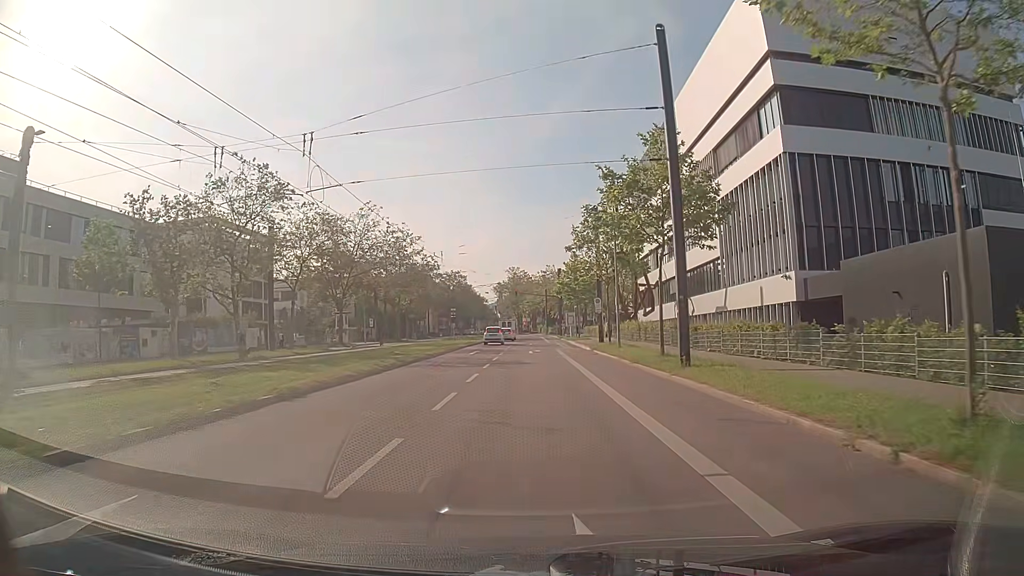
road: secondary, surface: asphalt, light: Day
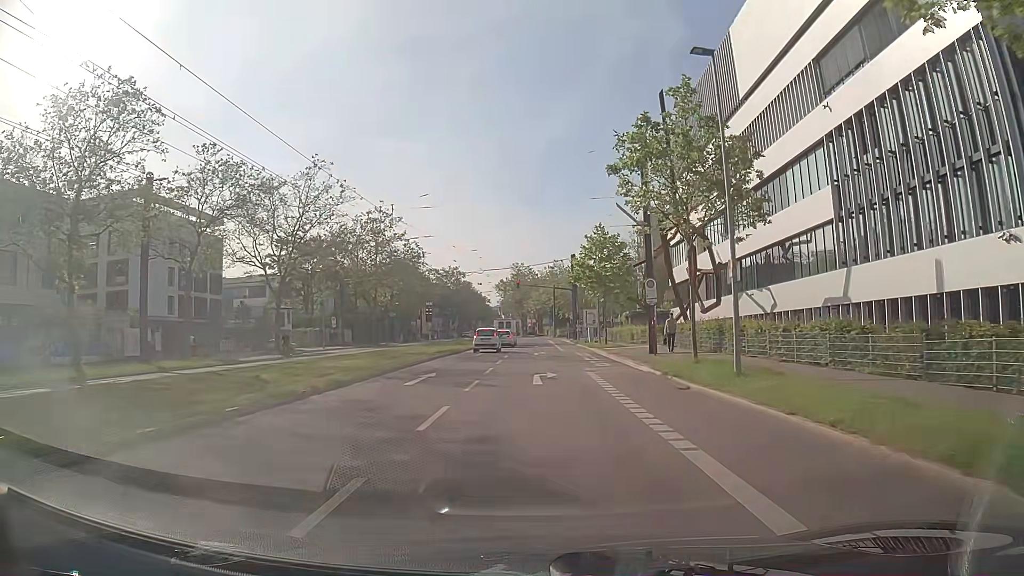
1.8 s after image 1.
(-0.1, +20.2) m; -1°
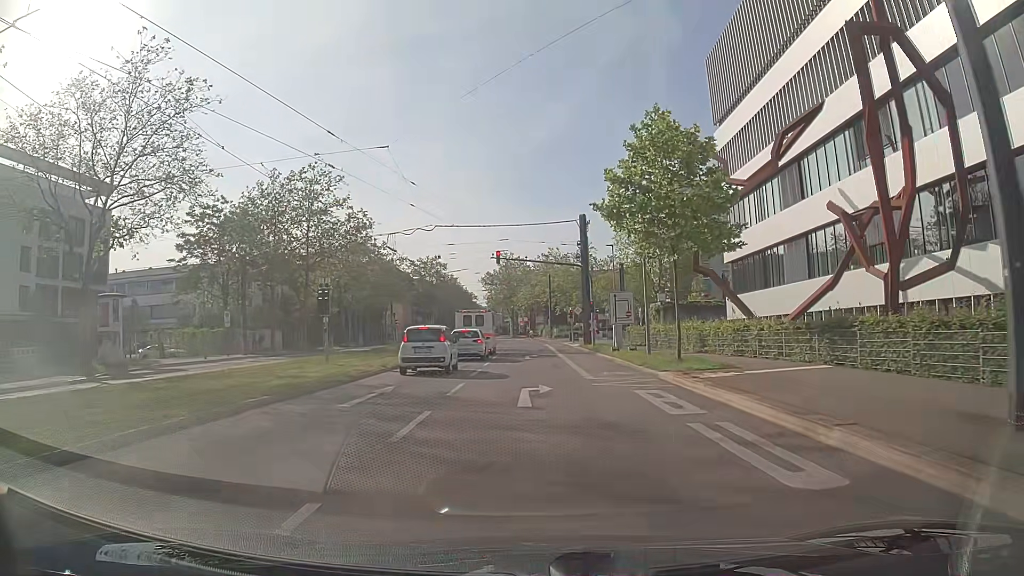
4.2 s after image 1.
(+0.2, +25.1) m; +1°
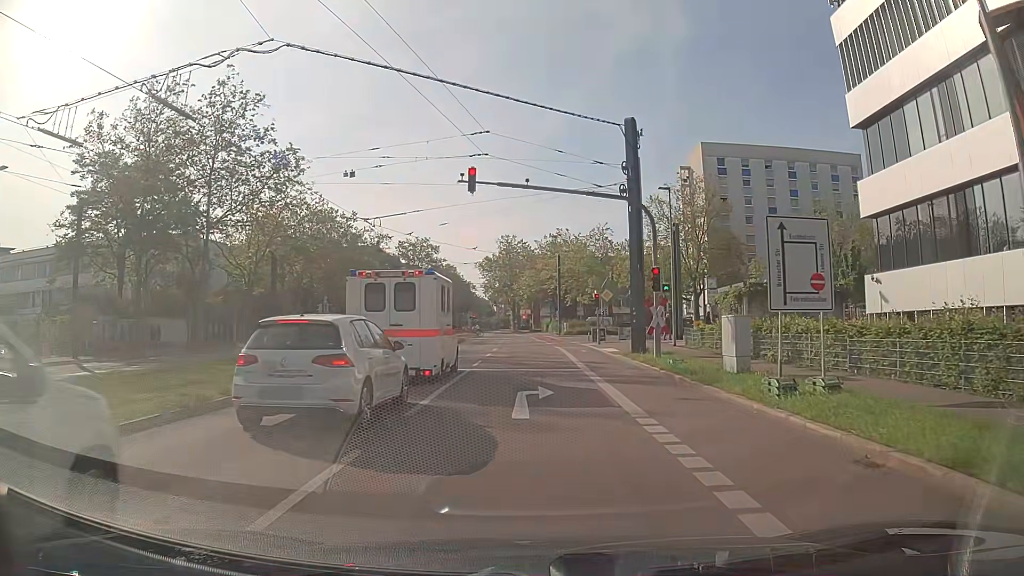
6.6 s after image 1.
(-0.1, +21.9) m; -1°
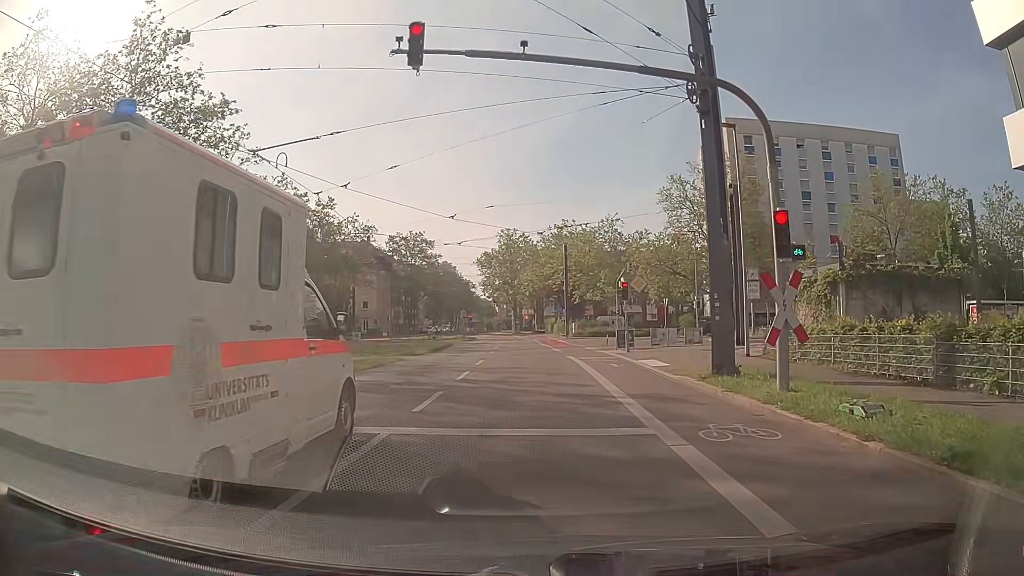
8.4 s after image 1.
(+0.1, +11.1) m; 0°
